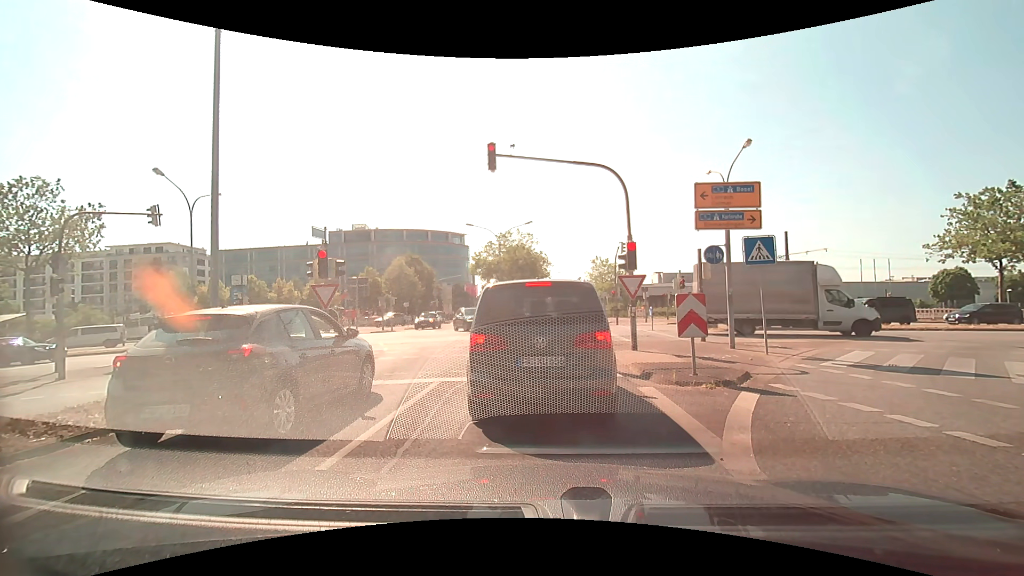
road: tertiary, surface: asphalt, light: Day
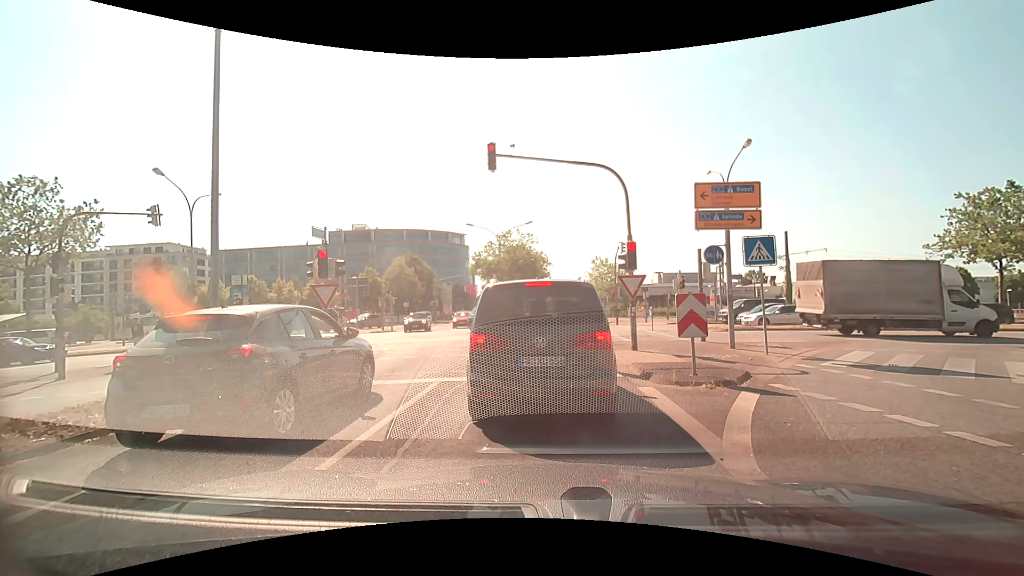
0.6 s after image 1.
(0.0, 0.0) m; 0°
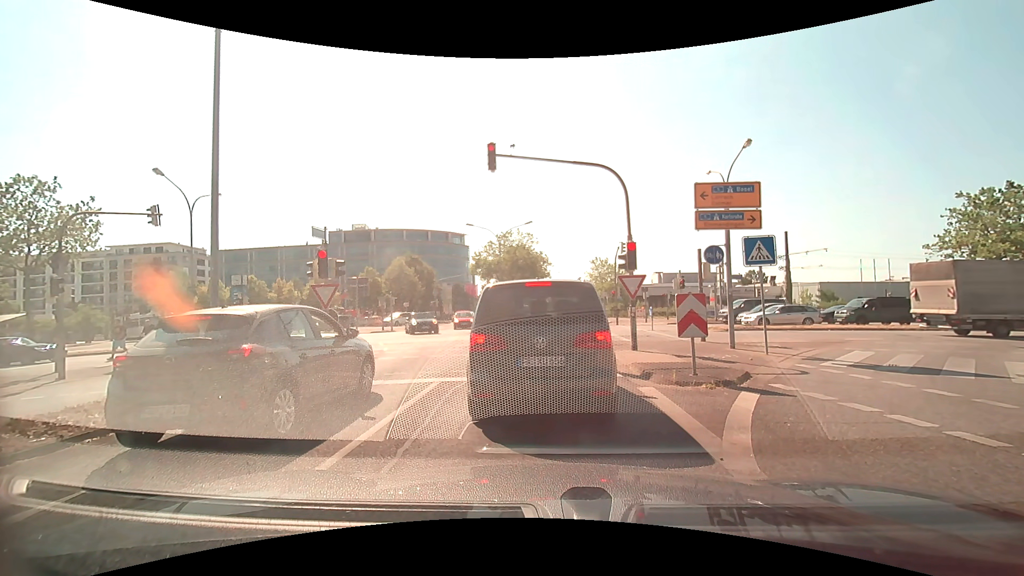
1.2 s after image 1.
(0.0, 0.0) m; 0°
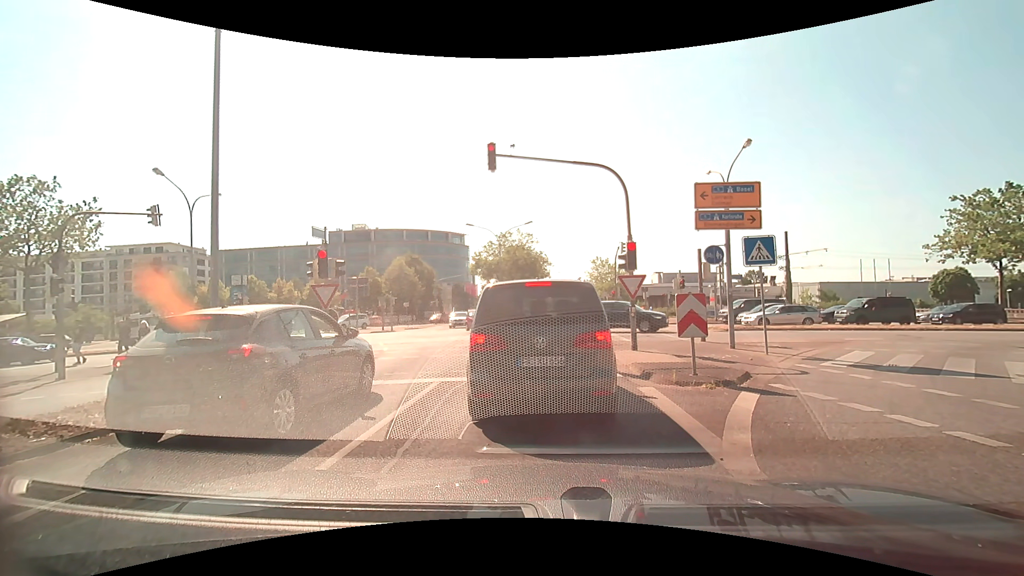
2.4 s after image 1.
(0.0, 0.0) m; 0°
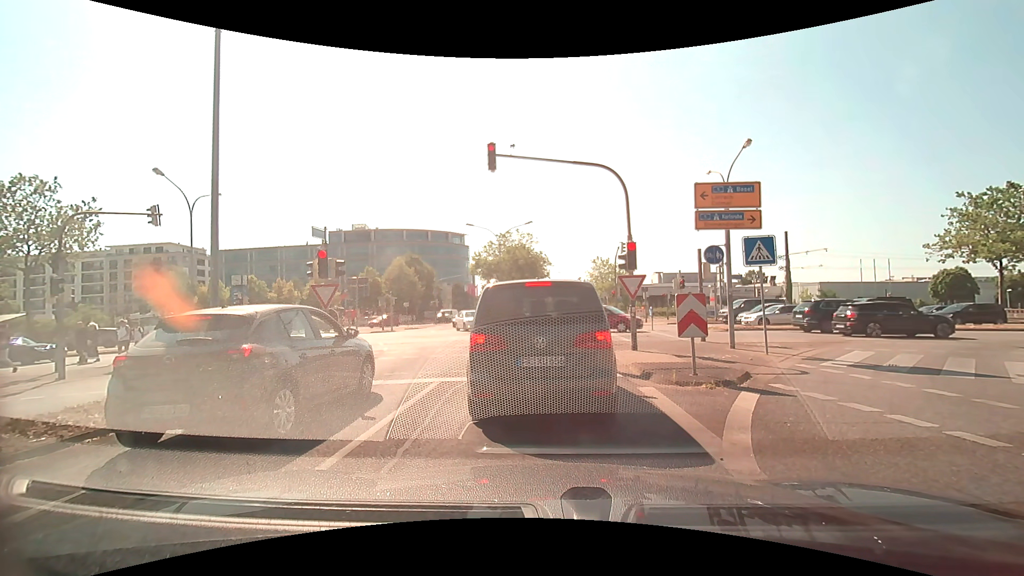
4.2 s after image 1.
(0.0, 0.0) m; 0°
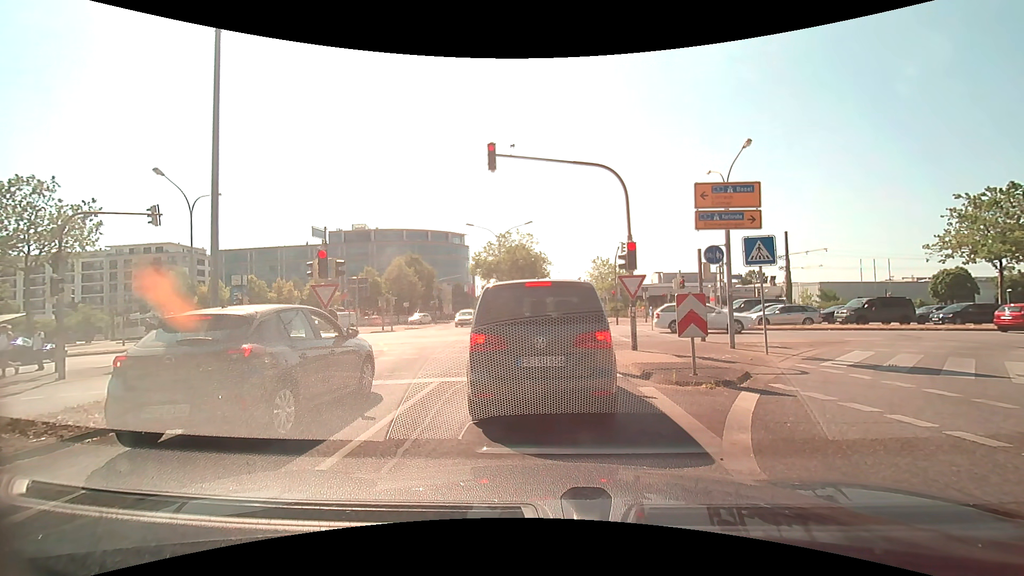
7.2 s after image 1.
(0.0, 0.0) m; 0°
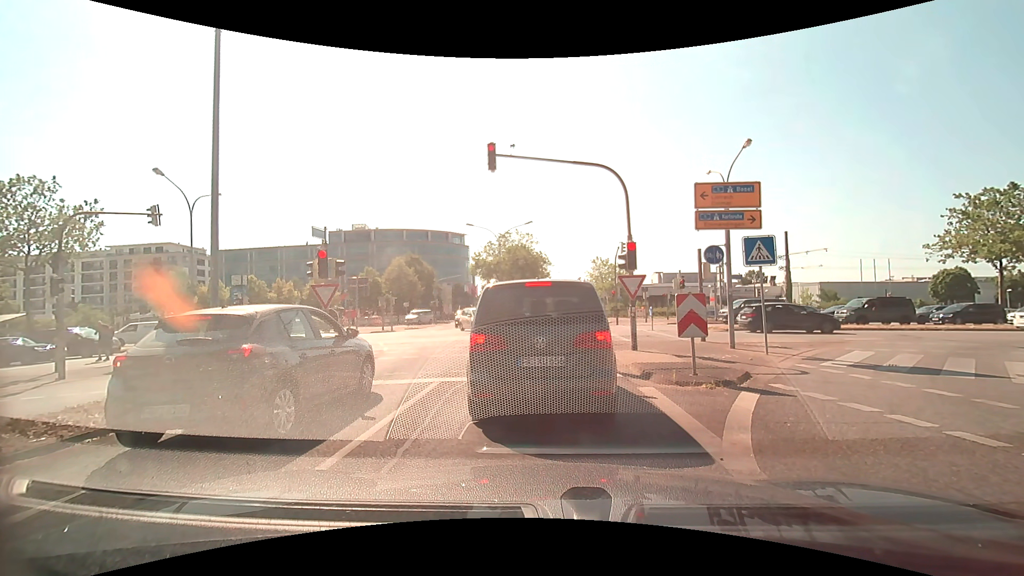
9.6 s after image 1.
(0.0, 0.0) m; 0°
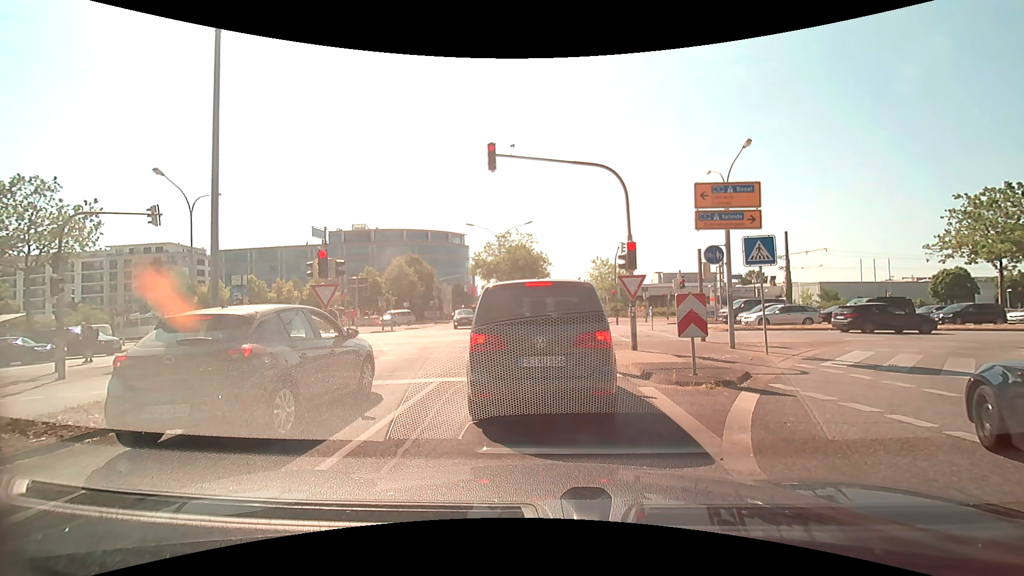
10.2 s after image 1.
(0.0, 0.0) m; 0°
(0, +10) (-1, +20) (-1, +30) (-1, +40) (-1, +50) (-1, +60) (-1, +70) (-1, +80) (-1, +90) (-2, +100) m
